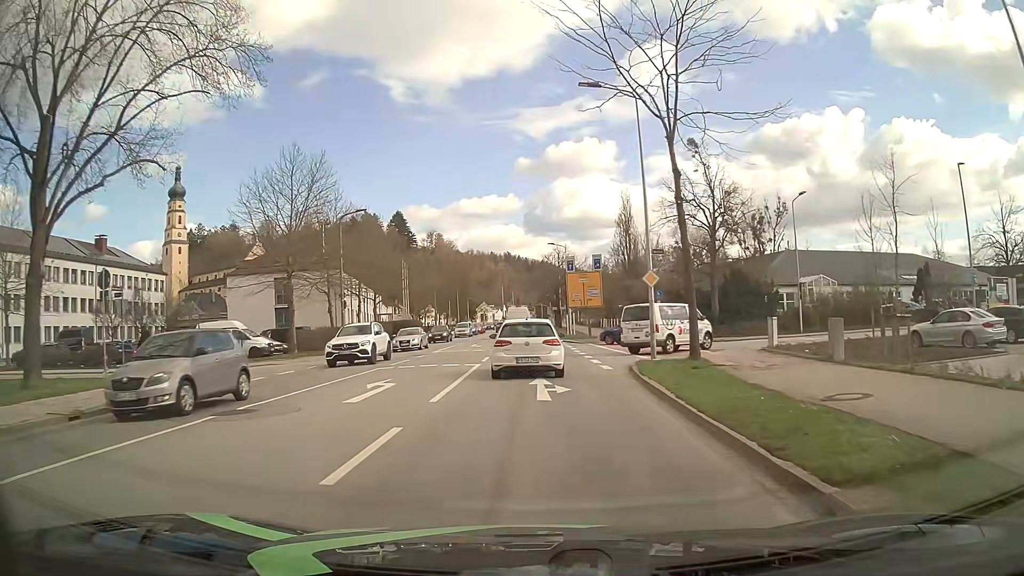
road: secondary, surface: asphalt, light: Day
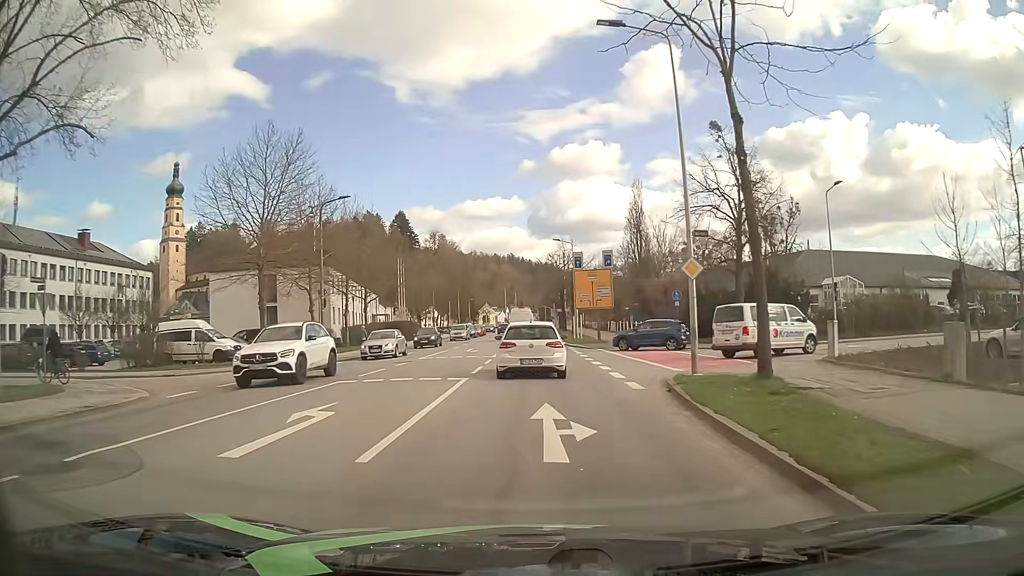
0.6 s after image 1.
(+0.1, +5.1) m; +1°
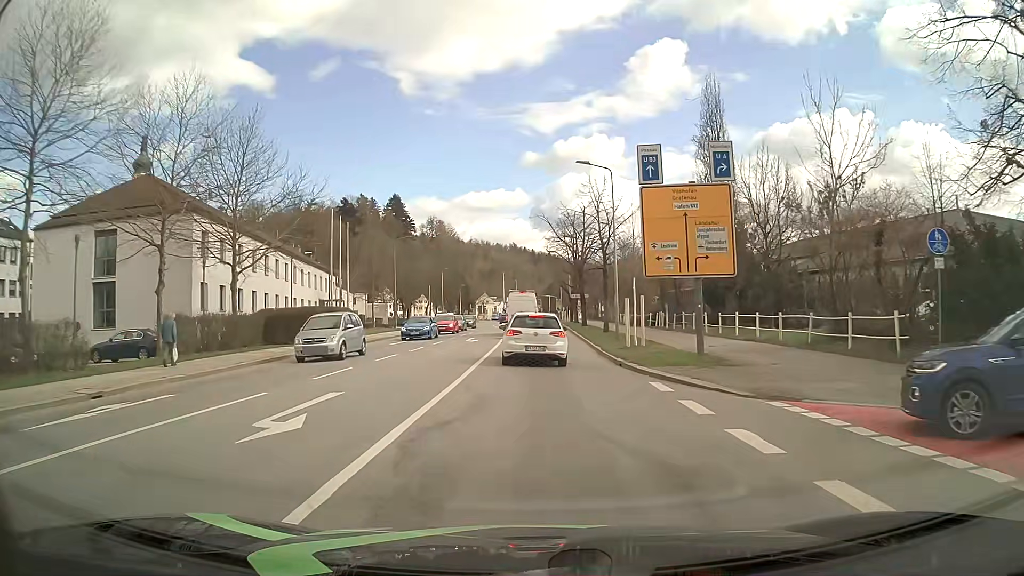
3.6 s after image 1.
(-0.2, +28.5) m; -1°
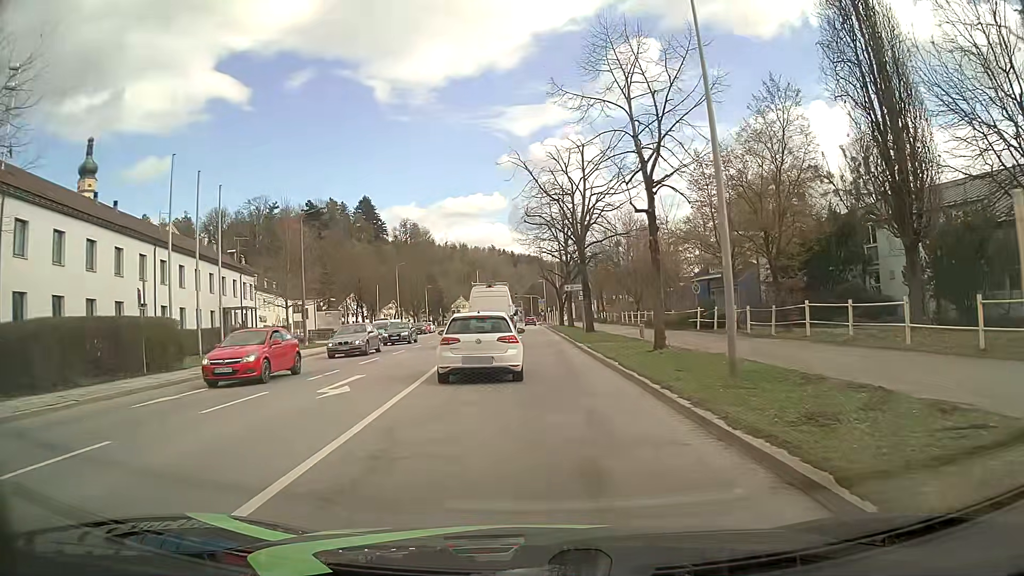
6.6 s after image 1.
(+0.6, +21.5) m; +2°
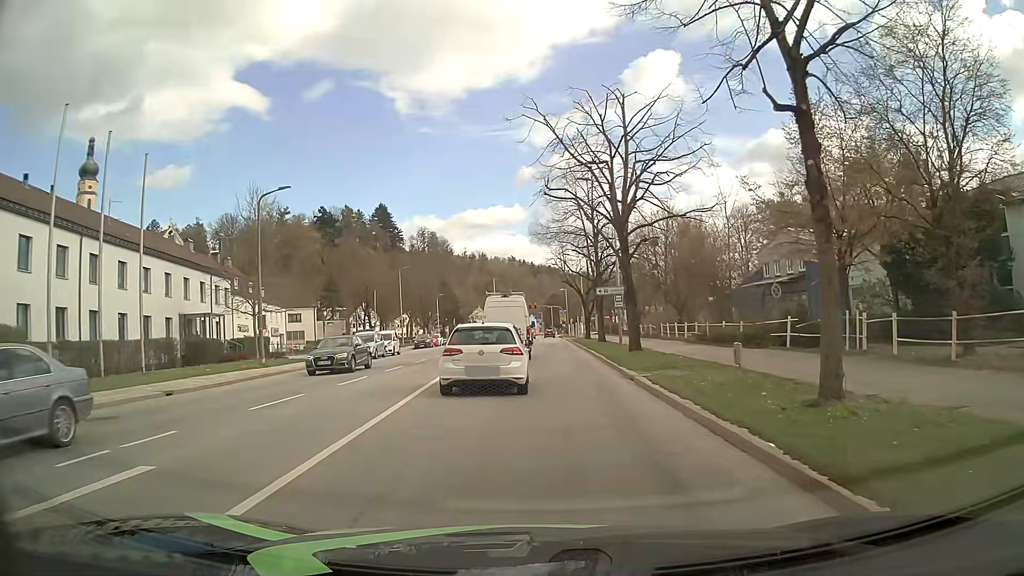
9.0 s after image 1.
(-0.2, +10.4) m; -3°
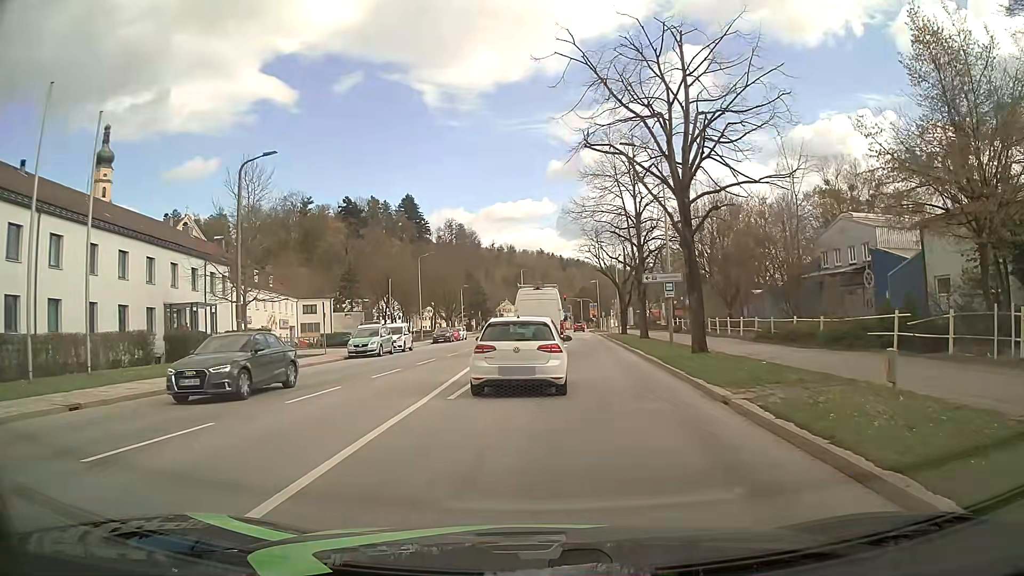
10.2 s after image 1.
(-0.1, +6.1) m; -1°
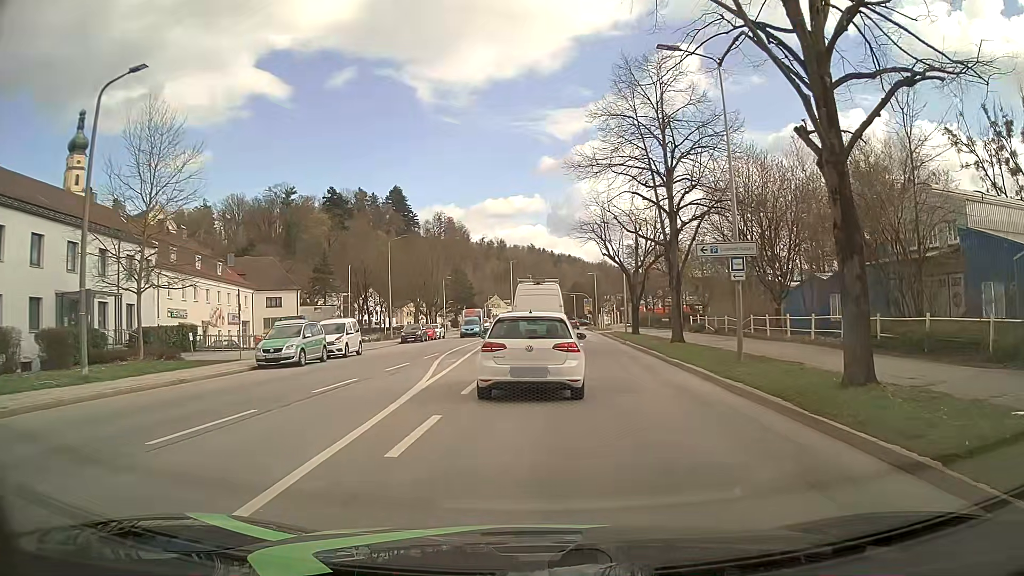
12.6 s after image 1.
(-0.2, +10.9) m; -1°
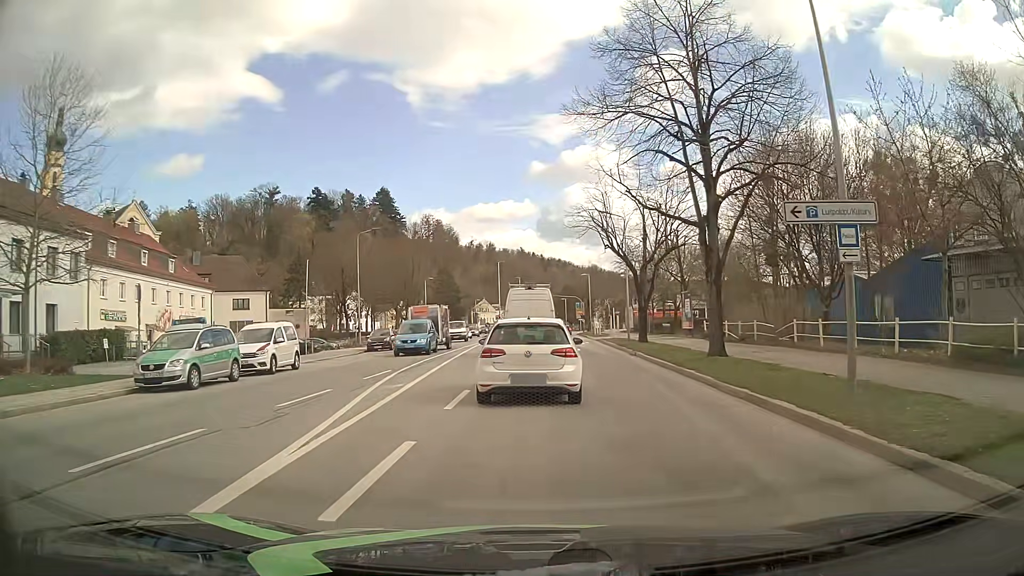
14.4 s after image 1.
(+0.1, +7.5) m; 0°
